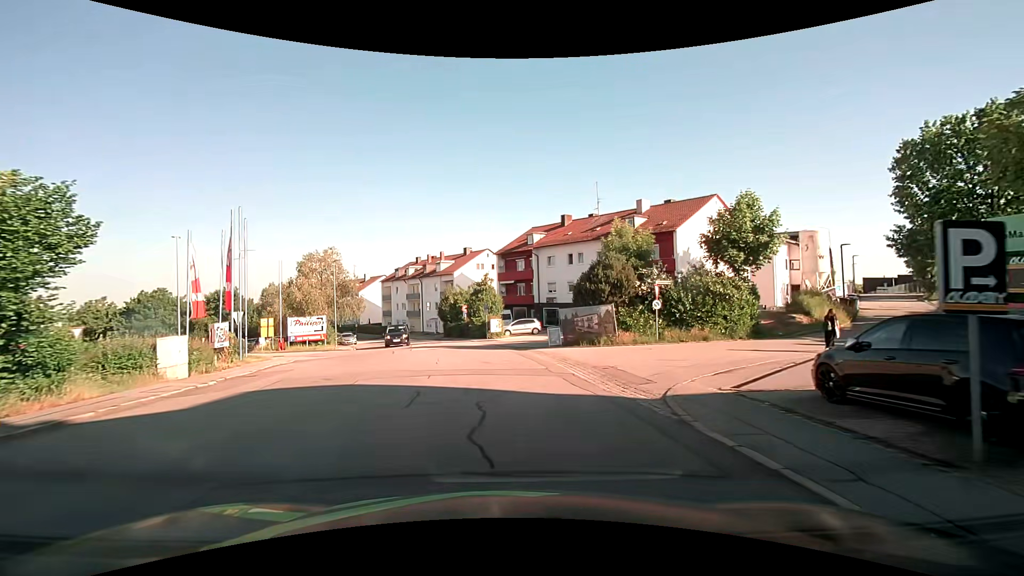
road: residential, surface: asphalt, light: Day
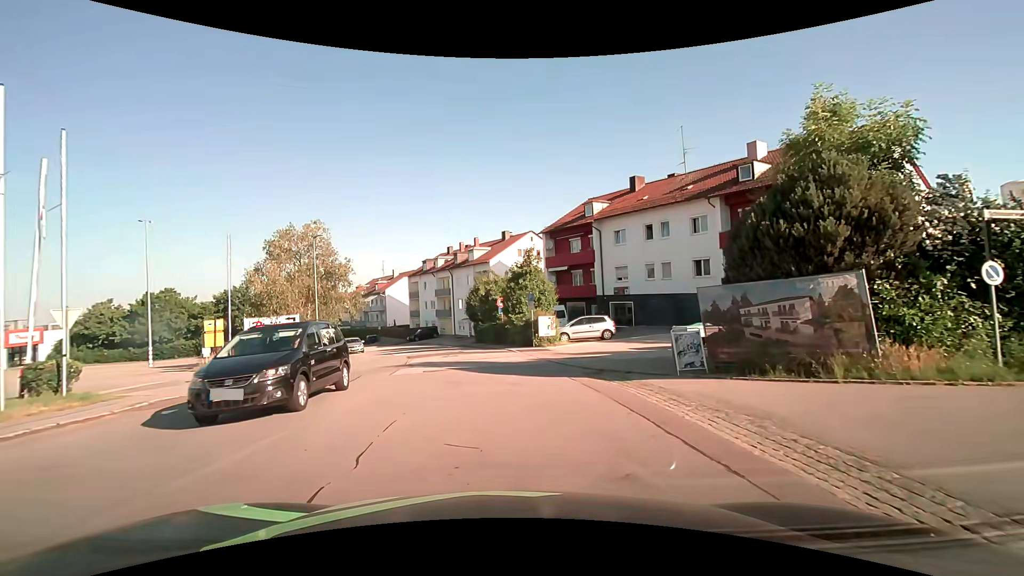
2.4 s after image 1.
(-0.7, +14.6) m; -6°
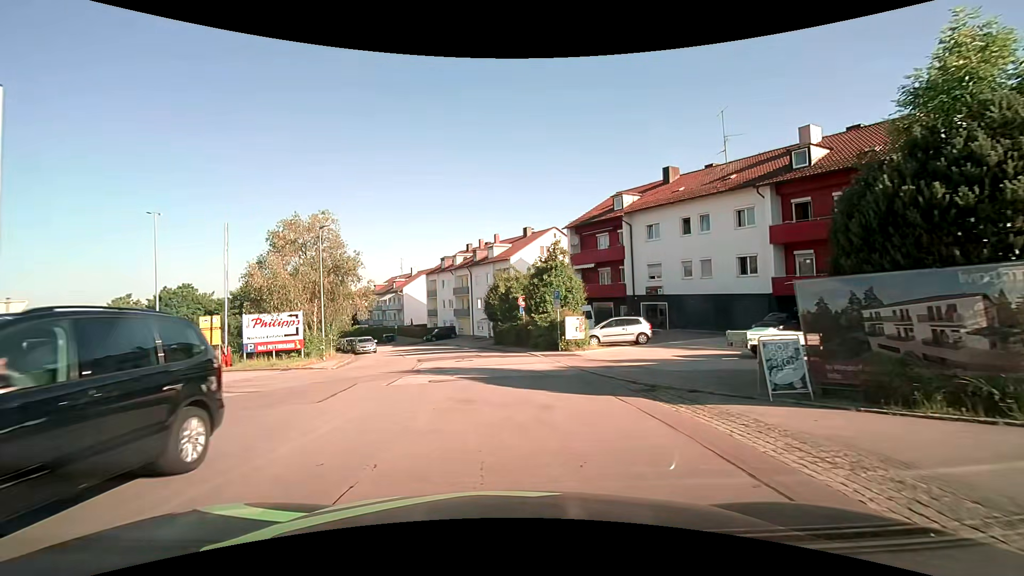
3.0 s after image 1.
(-0.1, +3.0) m; -2°
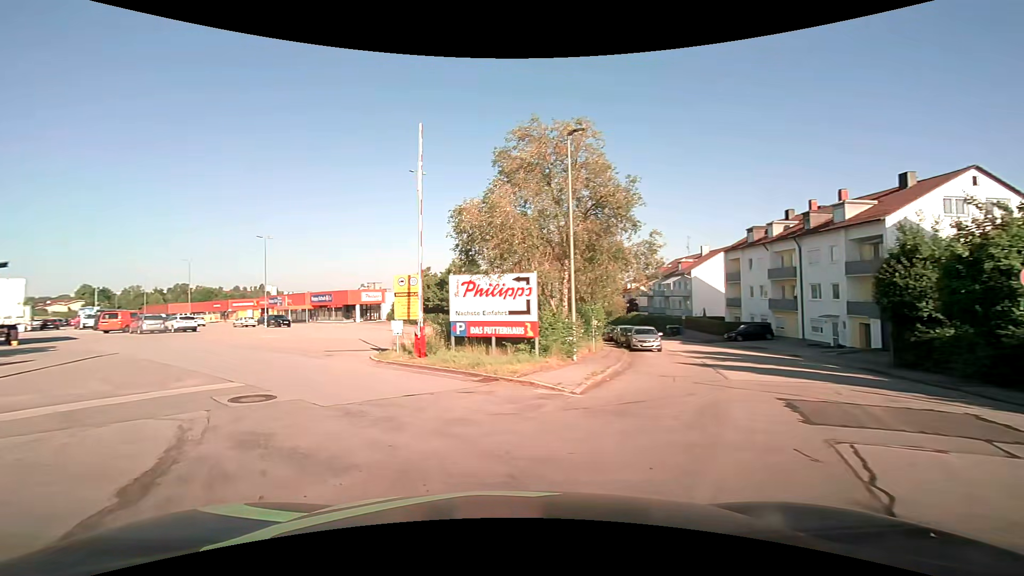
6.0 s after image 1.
(-3.1, +14.2) m; -31°
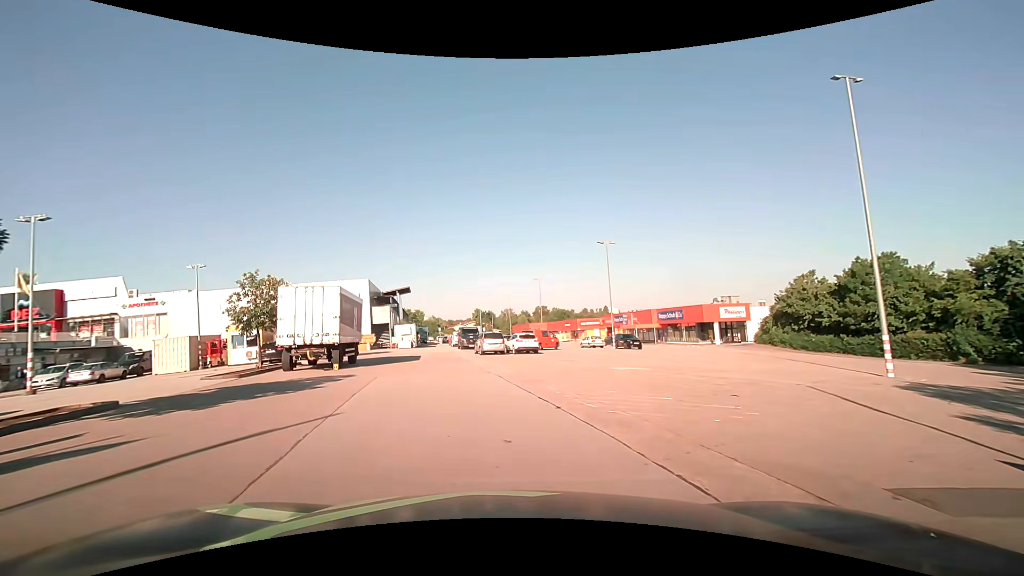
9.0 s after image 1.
(-6.2, +15.1) m; -37°
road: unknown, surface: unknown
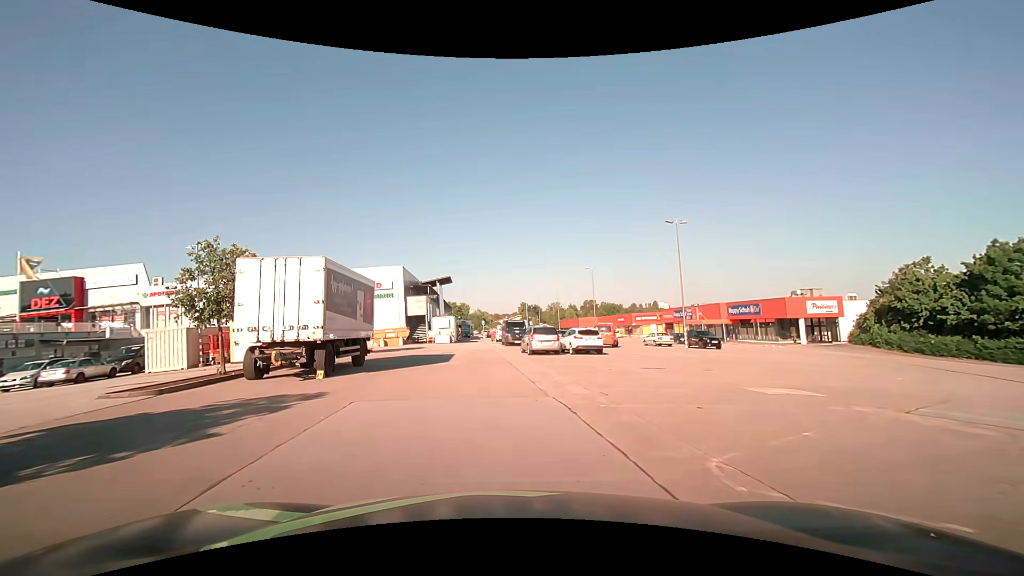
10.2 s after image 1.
(-0.4, +7.7) m; -6°
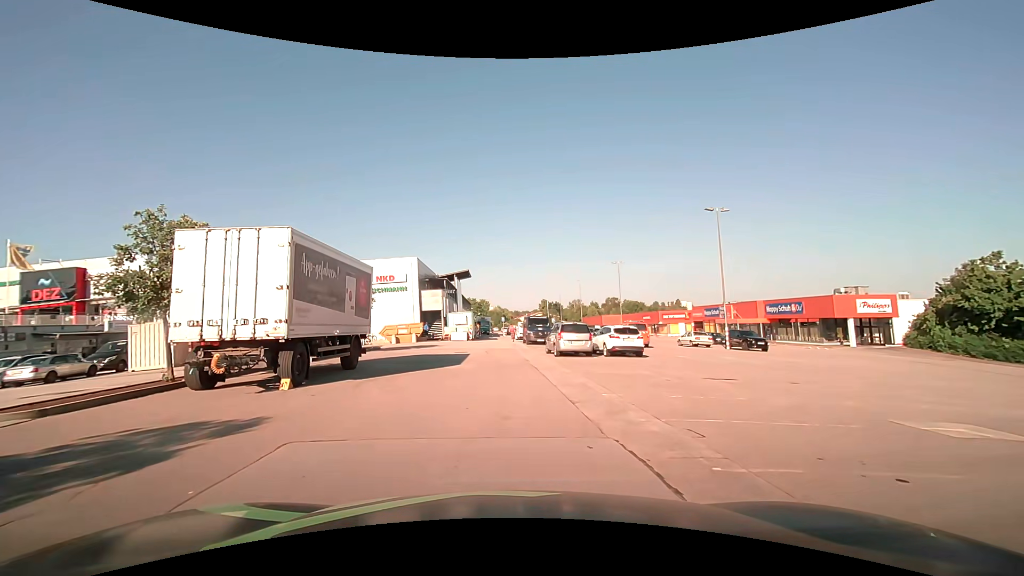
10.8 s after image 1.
(-0.1, +4.0) m; -2°
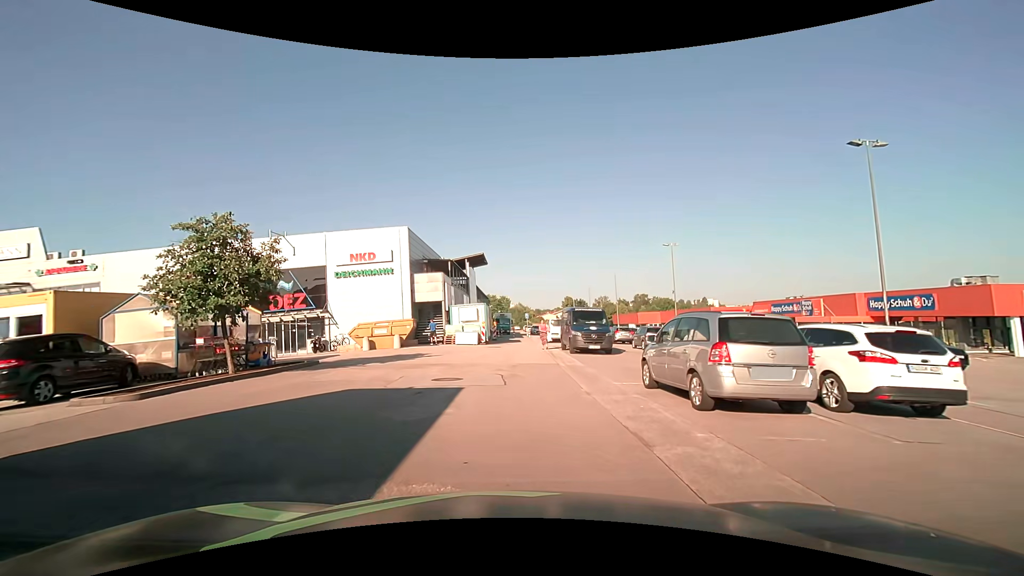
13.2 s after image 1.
(-0.5, +15.0) m; -2°
